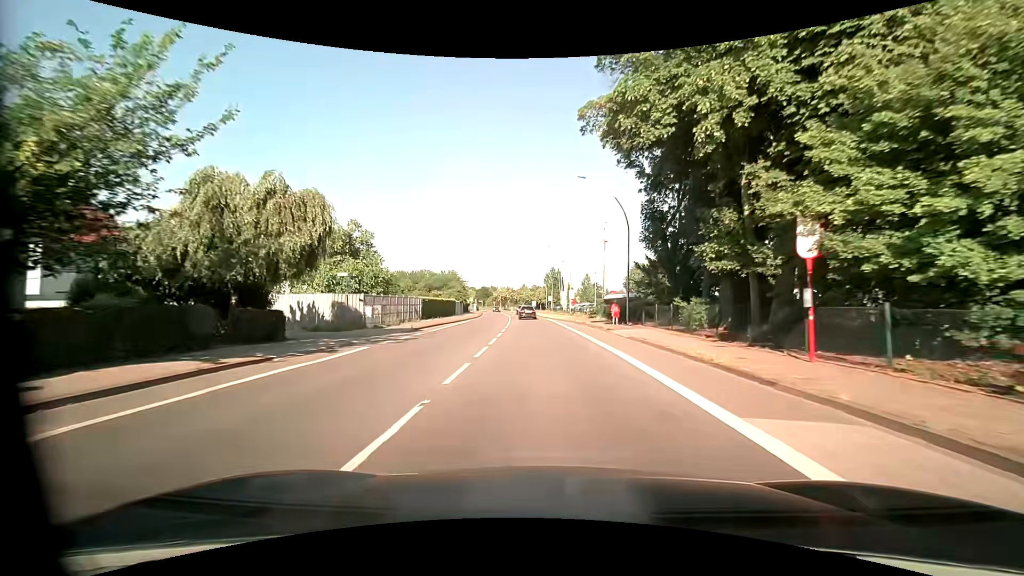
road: primary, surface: asphalt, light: Day
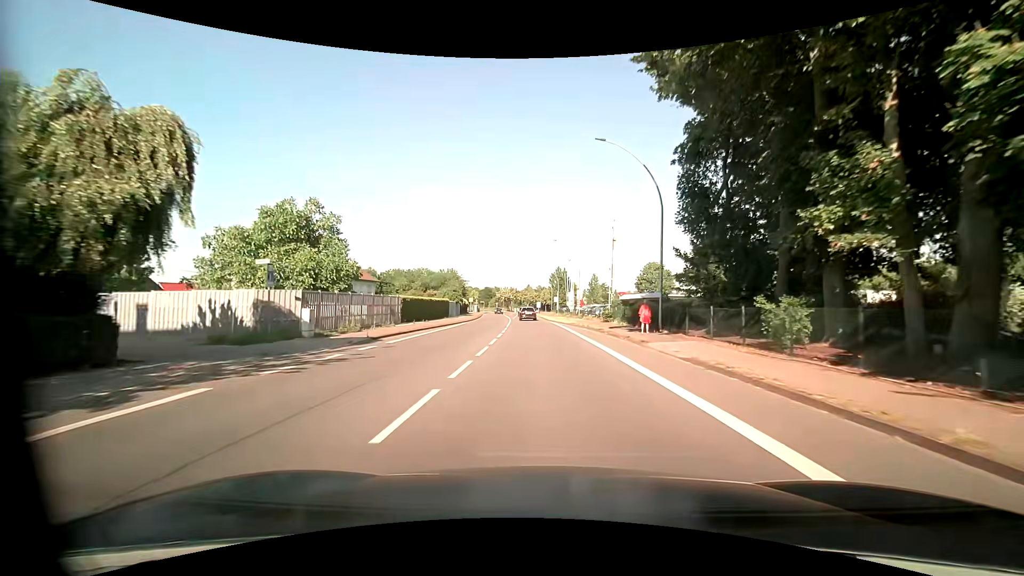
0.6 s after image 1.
(-0.1, +8.1) m; -1°
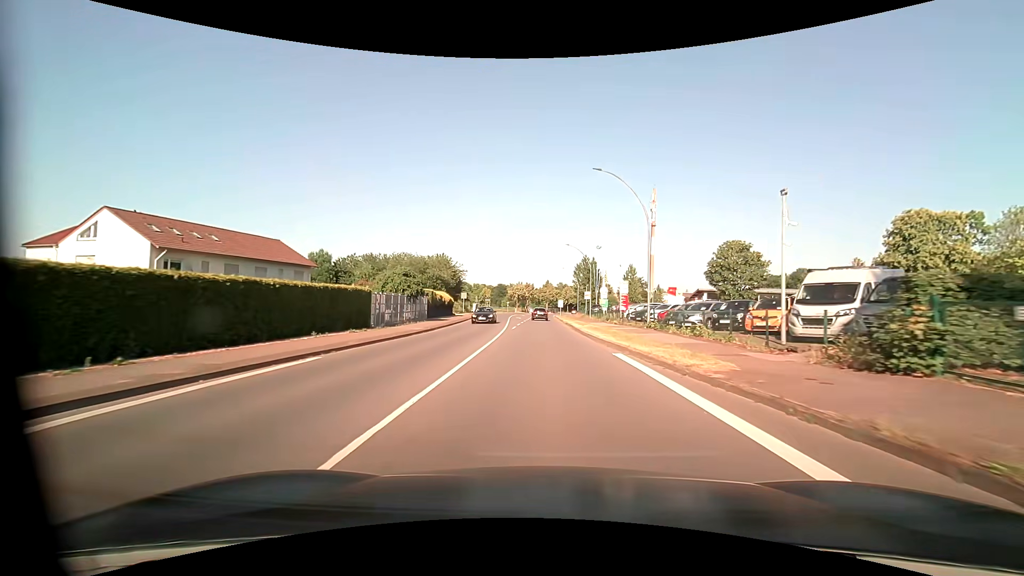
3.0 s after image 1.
(-0.8, +32.3) m; -2°
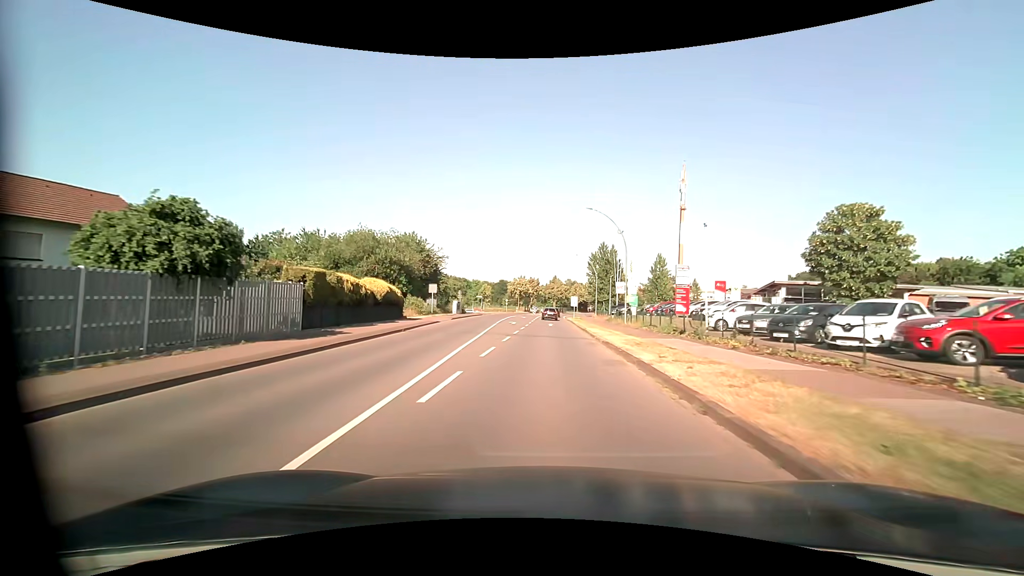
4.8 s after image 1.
(-0.1, +24.3) m; -1°
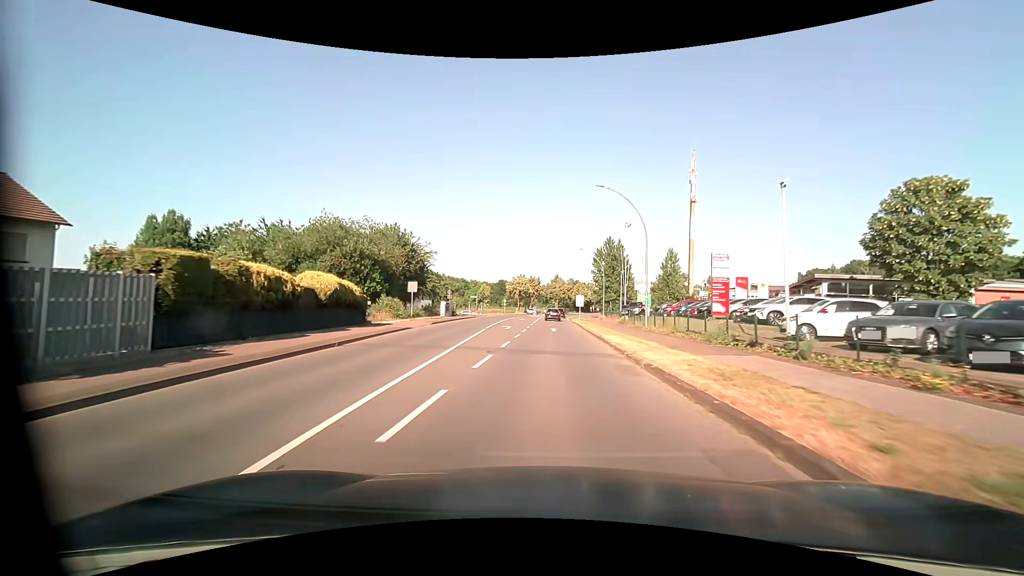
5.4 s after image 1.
(0.0, +8.1) m; 0°
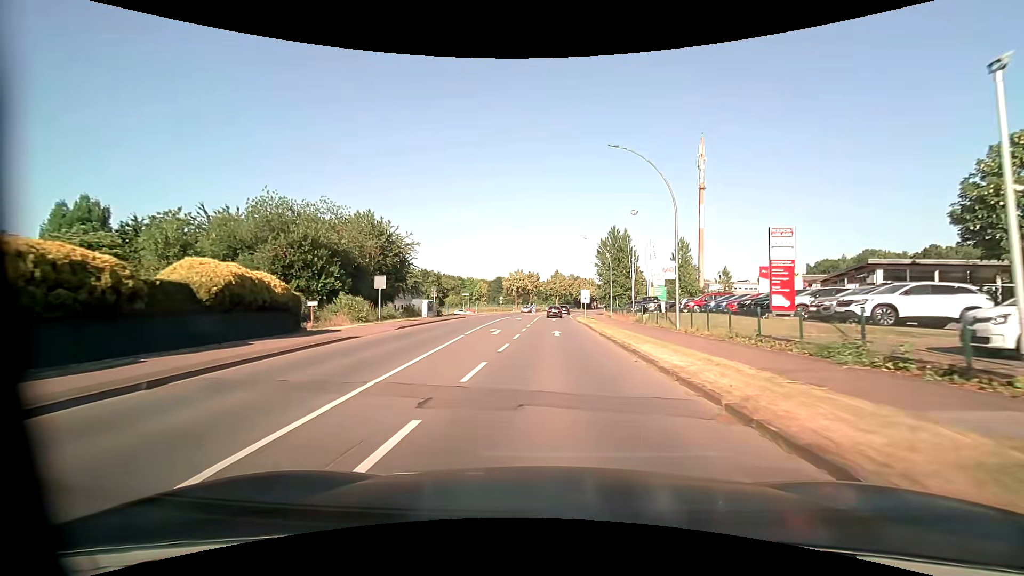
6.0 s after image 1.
(0.0, +8.1) m; 0°
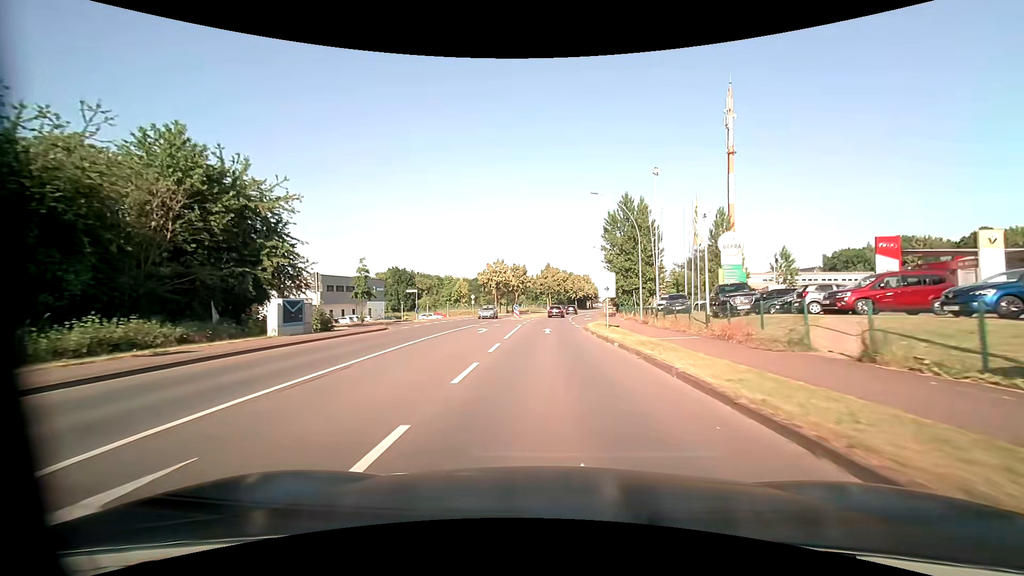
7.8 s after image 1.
(+0.1, +24.3) m; +1°
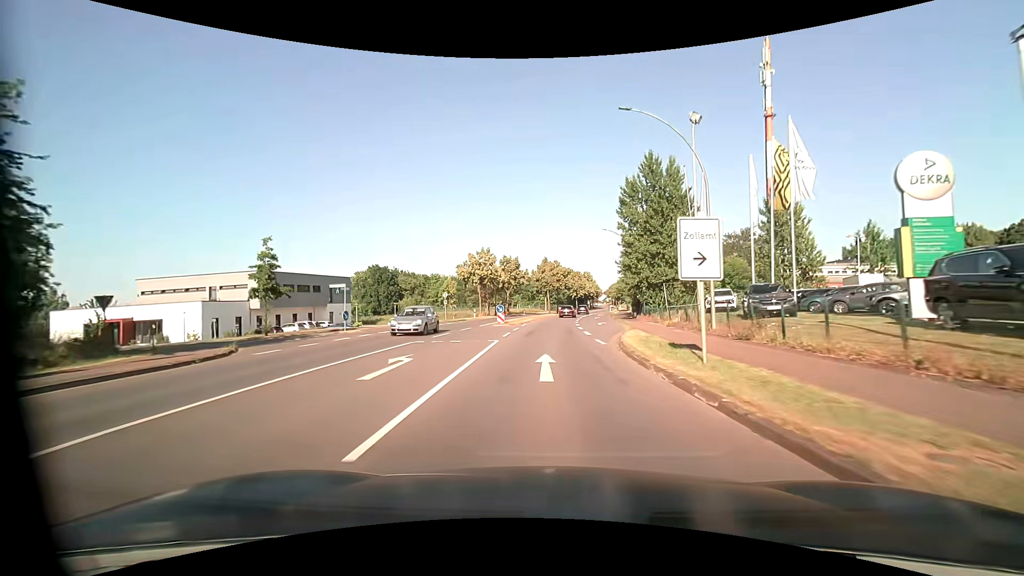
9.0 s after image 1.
(0.0, +16.3) m; 0°
(0, +10) (0, +20) (0, +30) (+1, +40) (+1, +50) (+2, +60) (+4, +70) (+5, +80) (+6, +90) (+8, +99) m
